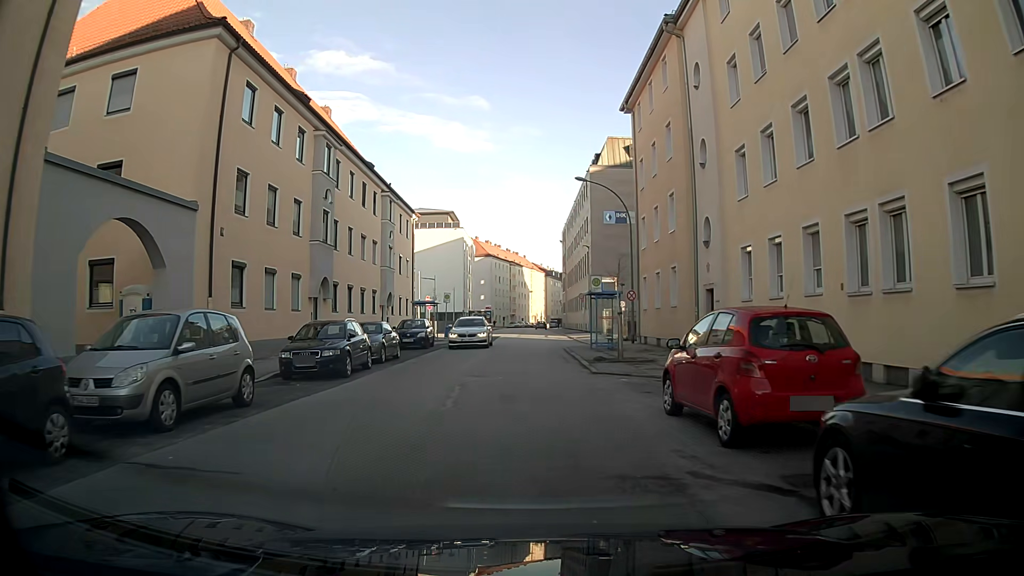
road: tertiary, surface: asphalt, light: Day
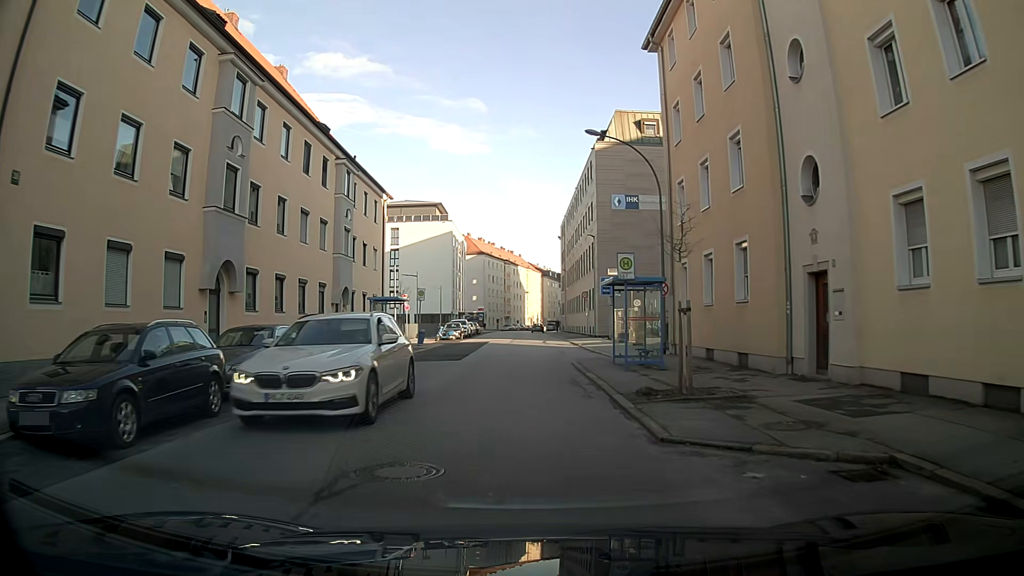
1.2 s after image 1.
(0.0, +9.6) m; 0°
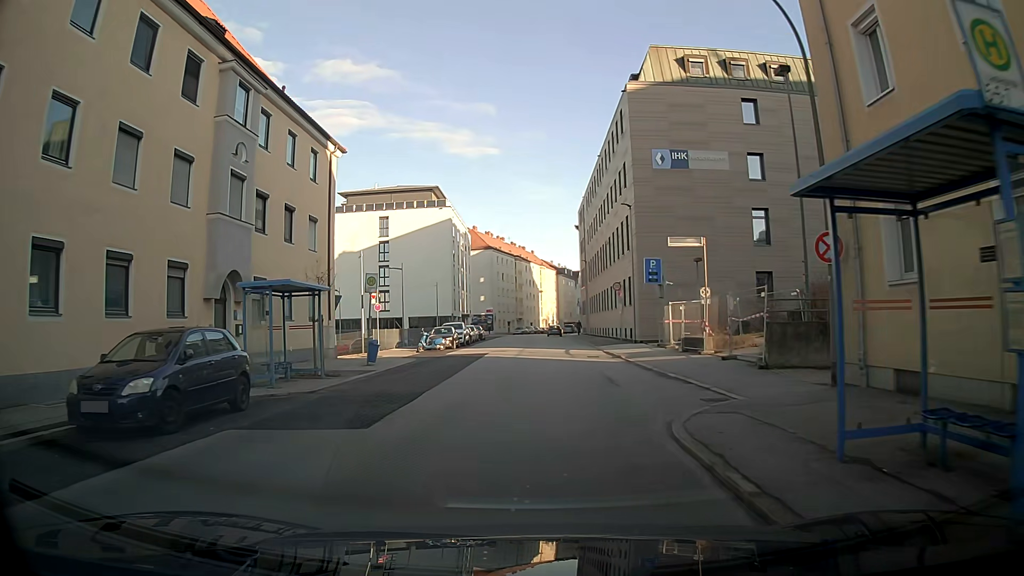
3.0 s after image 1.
(-0.1, +14.5) m; -1°
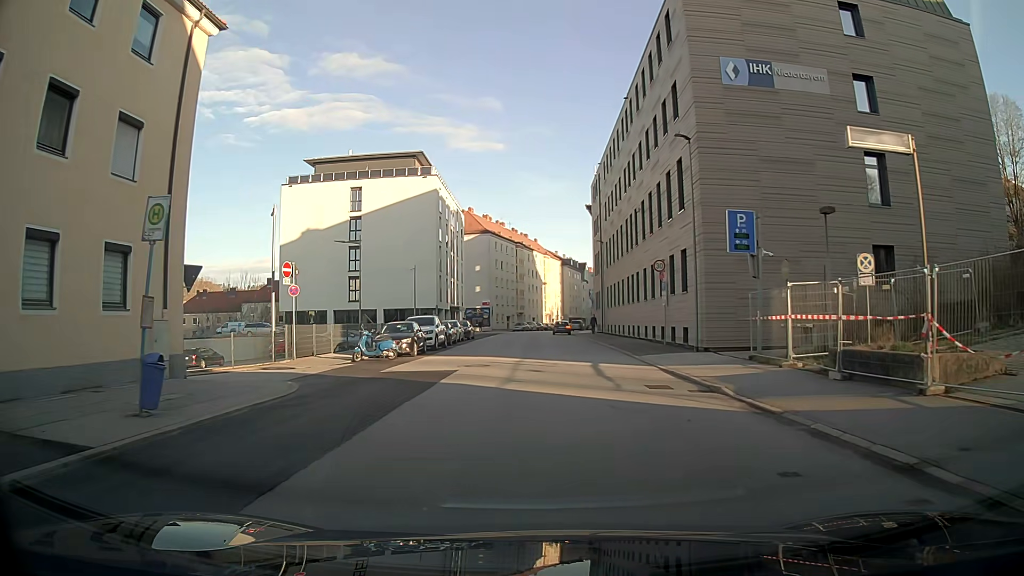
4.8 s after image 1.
(0.0, +14.7) m; 0°
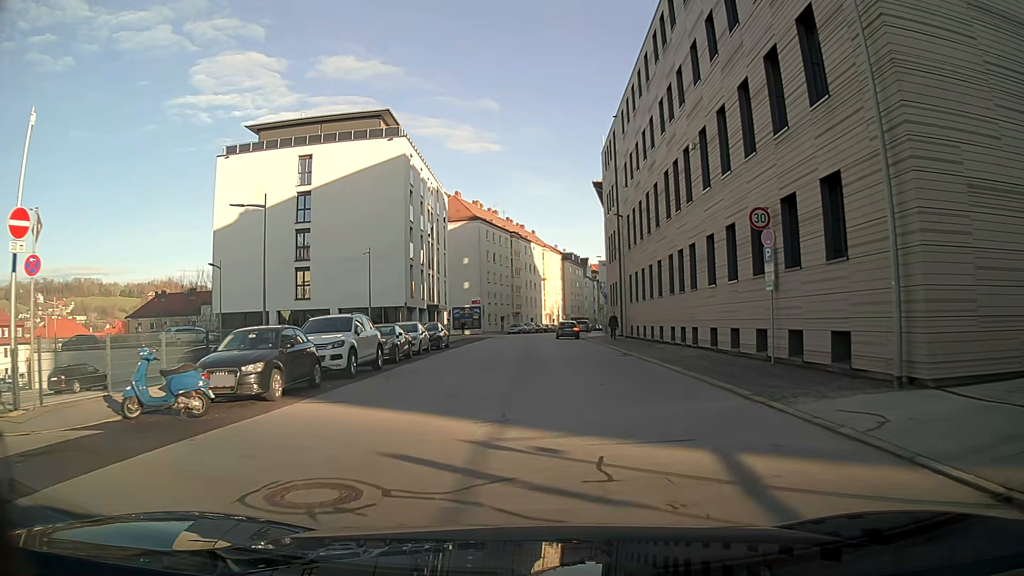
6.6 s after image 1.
(-0.1, +14.8) m; 0°
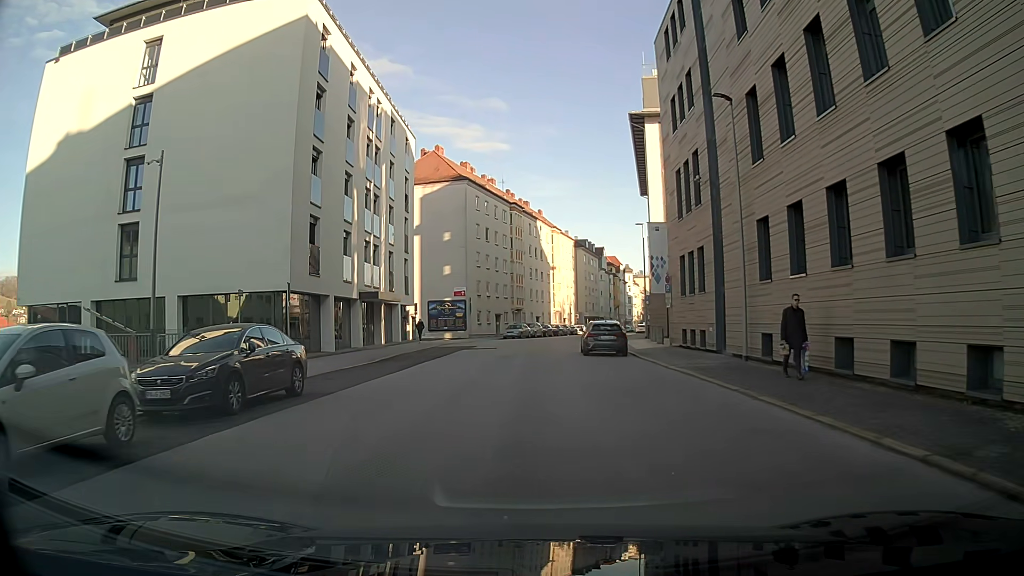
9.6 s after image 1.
(0.0, +24.8) m; -1°
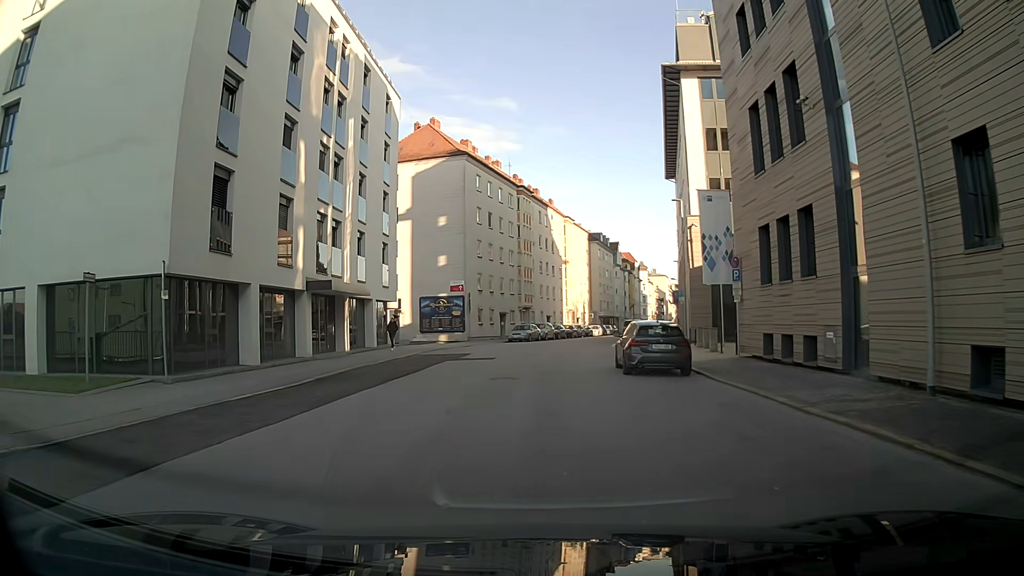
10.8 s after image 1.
(0.0, +9.7) m; 0°
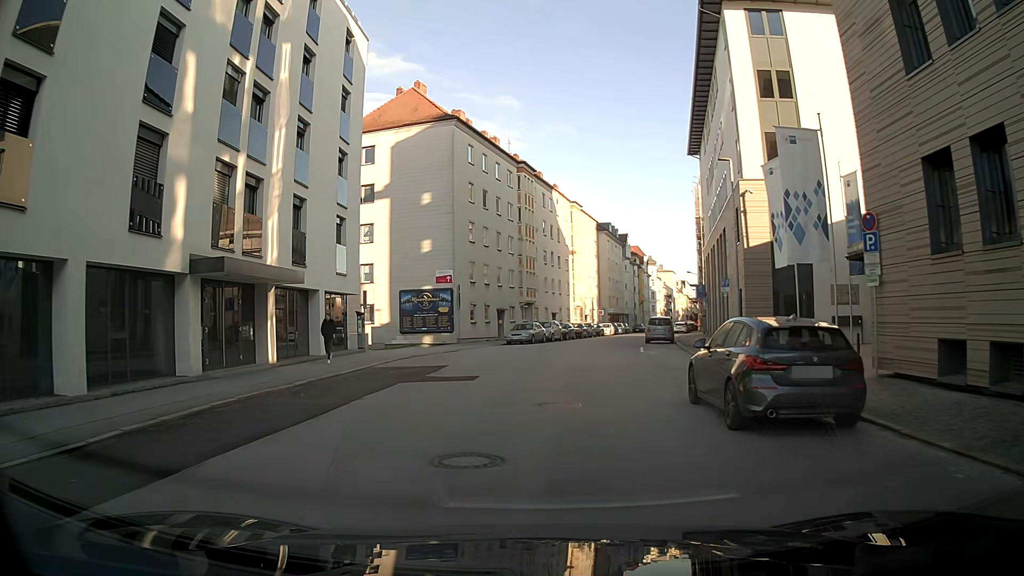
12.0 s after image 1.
(0.0, +9.5) m; 0°
(0, +10) (+1, +20) (+2, +30) (+3, +40) (+6, +50) (+8, +59) (+11, +69) (+13, +79) (+15, +88) (+18, +98) m
